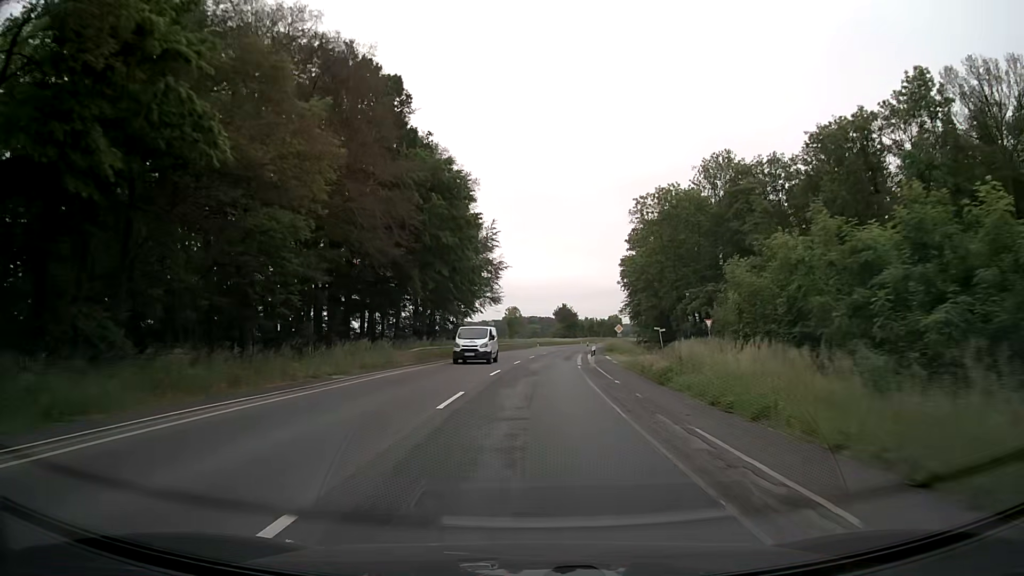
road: secondary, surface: asphalt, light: Day
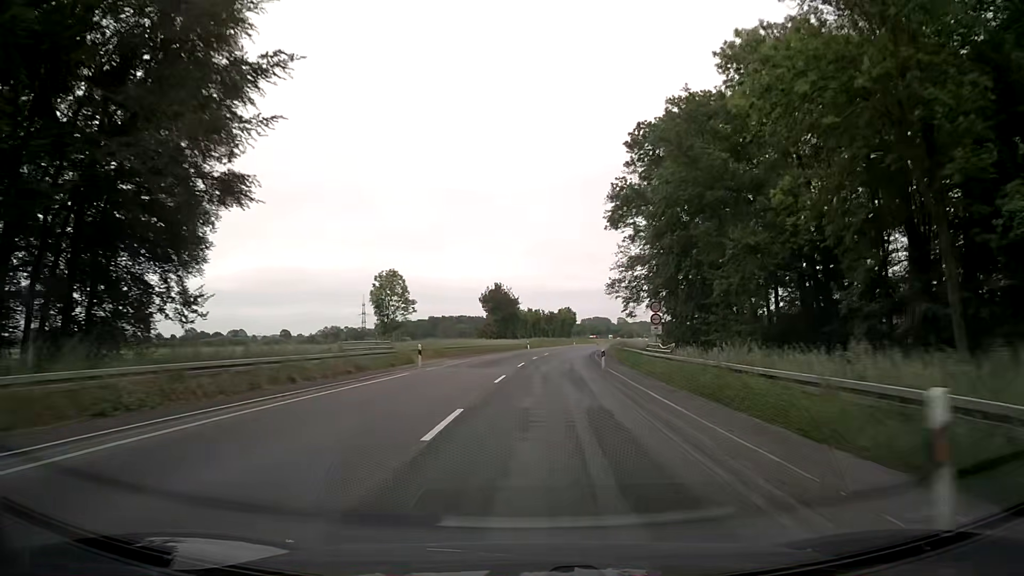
(+3.0, +63.3) m; +6°
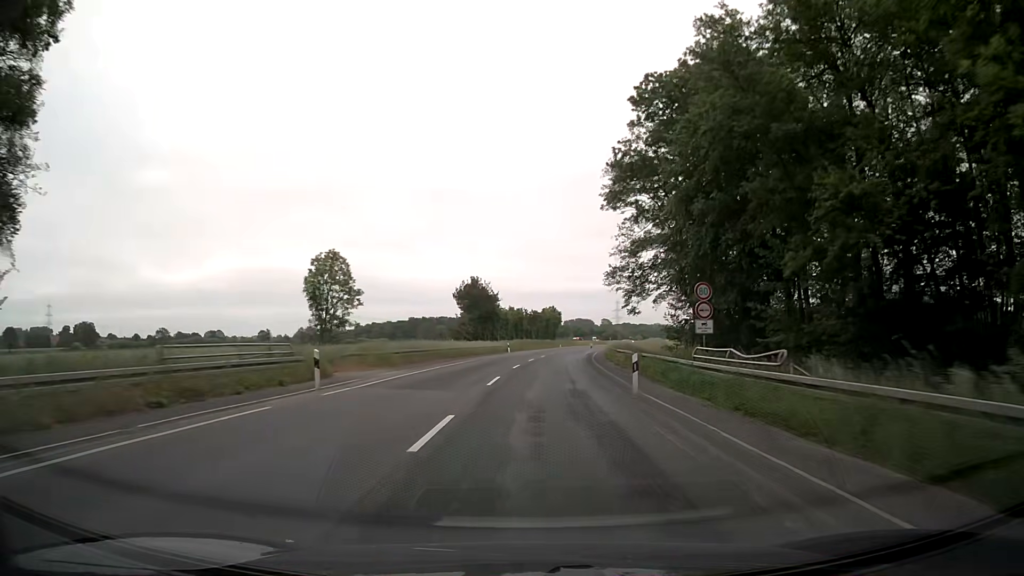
(+0.1, +12.7) m; +1°
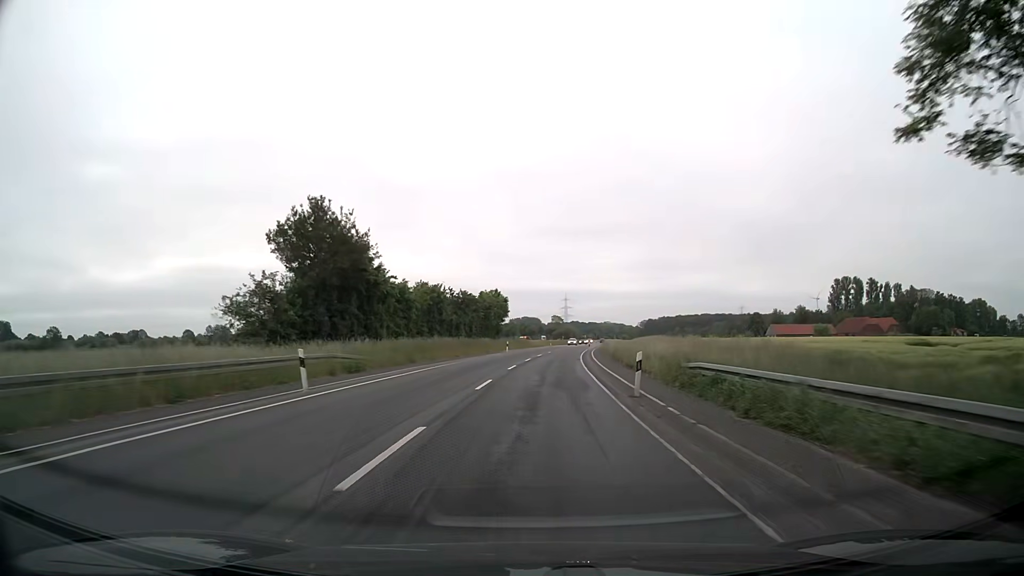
(+2.3, +50.6) m; +5°
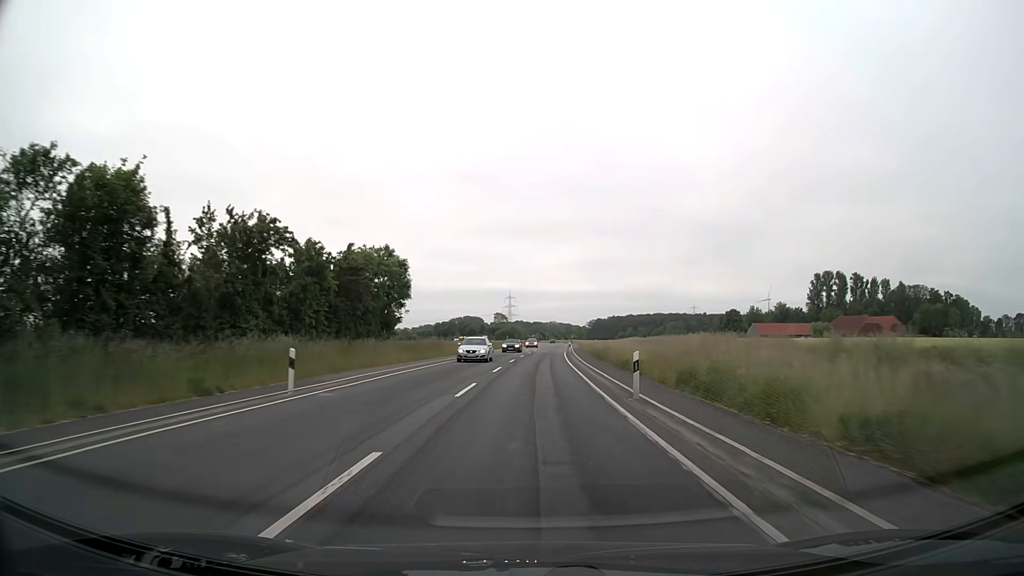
(+2.1, +50.6) m; +5°
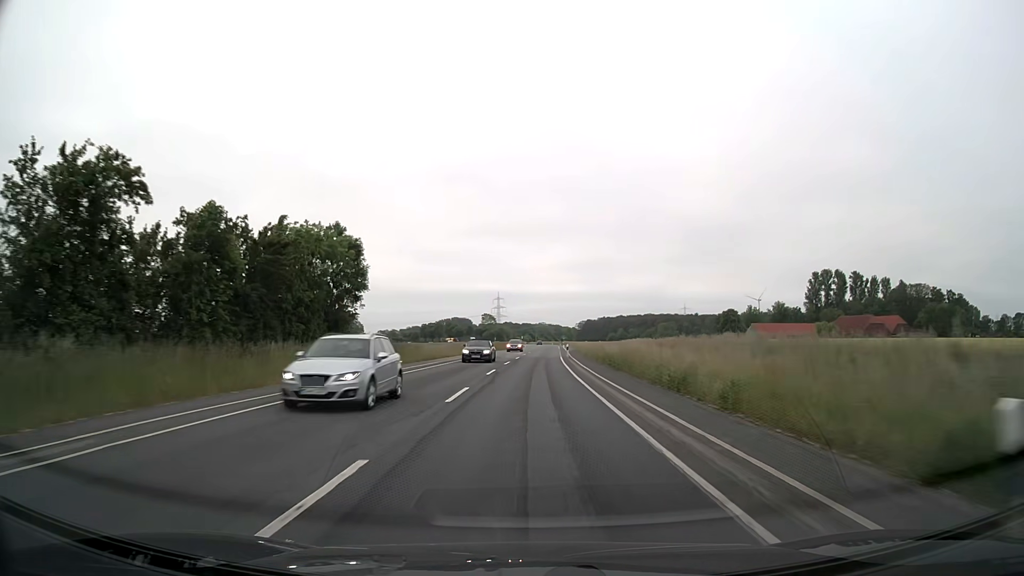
(+0.1, +12.7) m; +1°
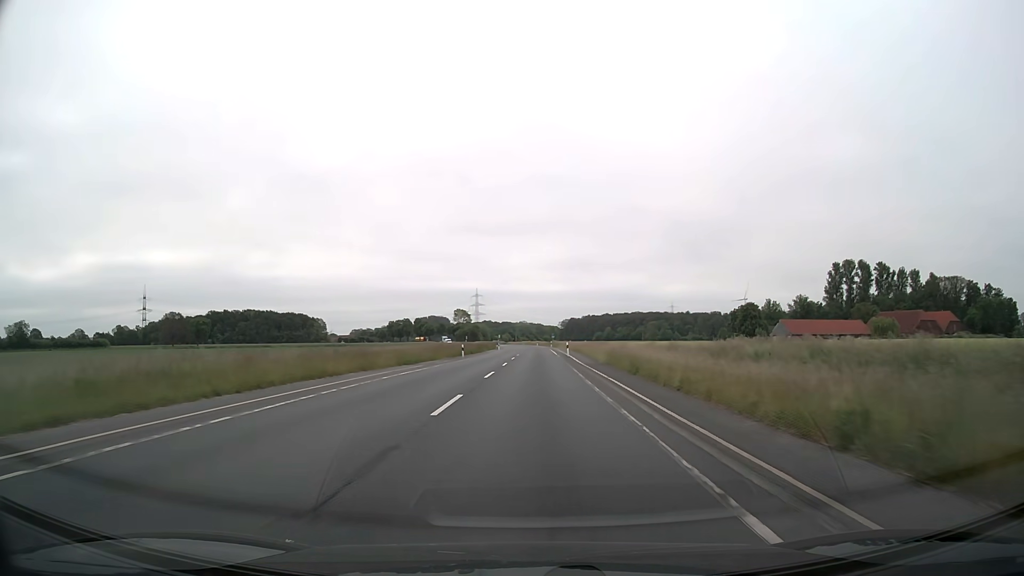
(+0.9, +50.7) m; +2°
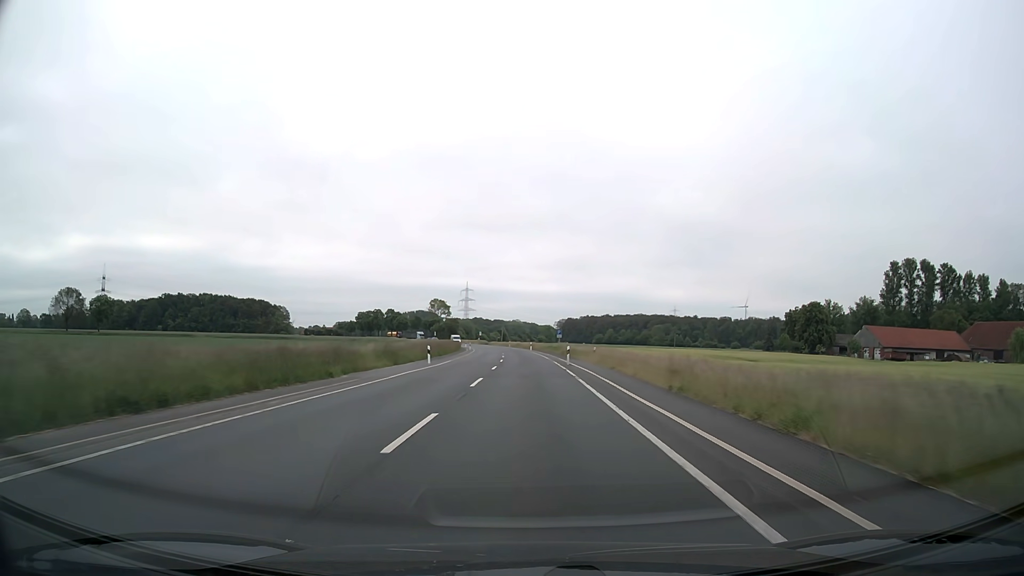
(+0.9, +63.4) m; +1°
(0, +10) (0, +20) (0, +30) (0, +40) (0, +50) (-1, +60) (-1, +70) (-1, +80) (-2, +90) (-3, +100) m
